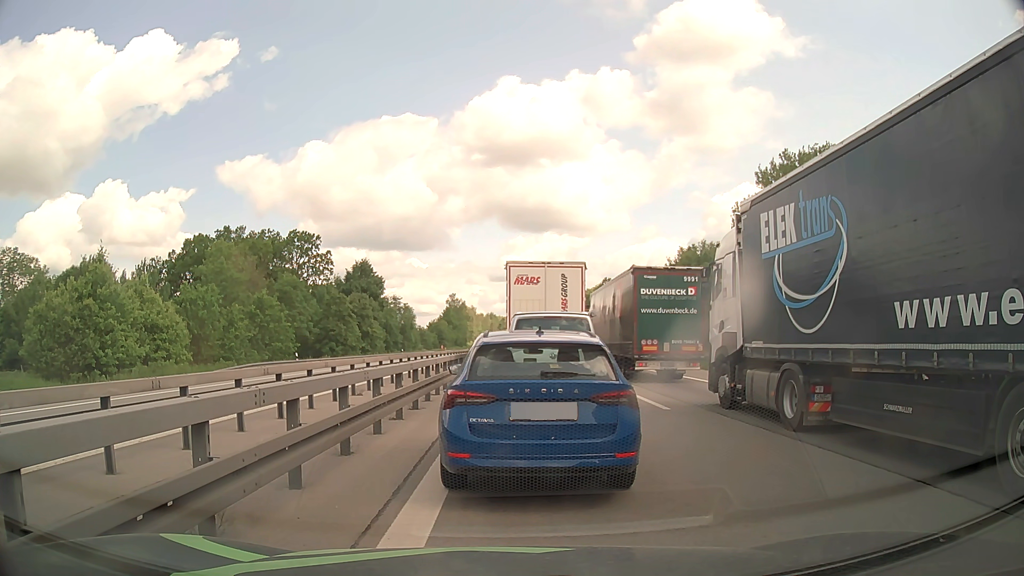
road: motorway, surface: asphalt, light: Day
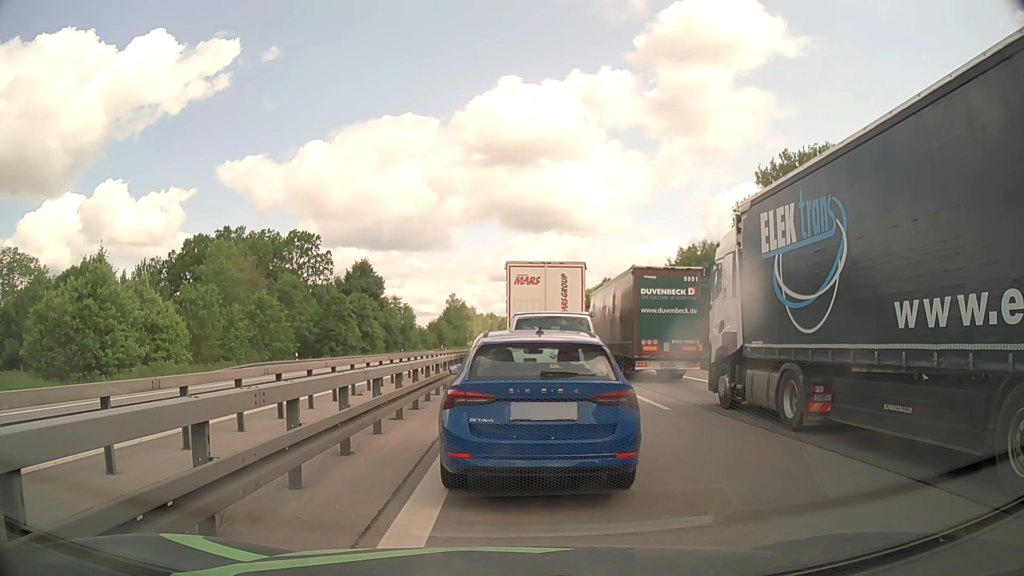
(0.0, 0.0) m; 0°
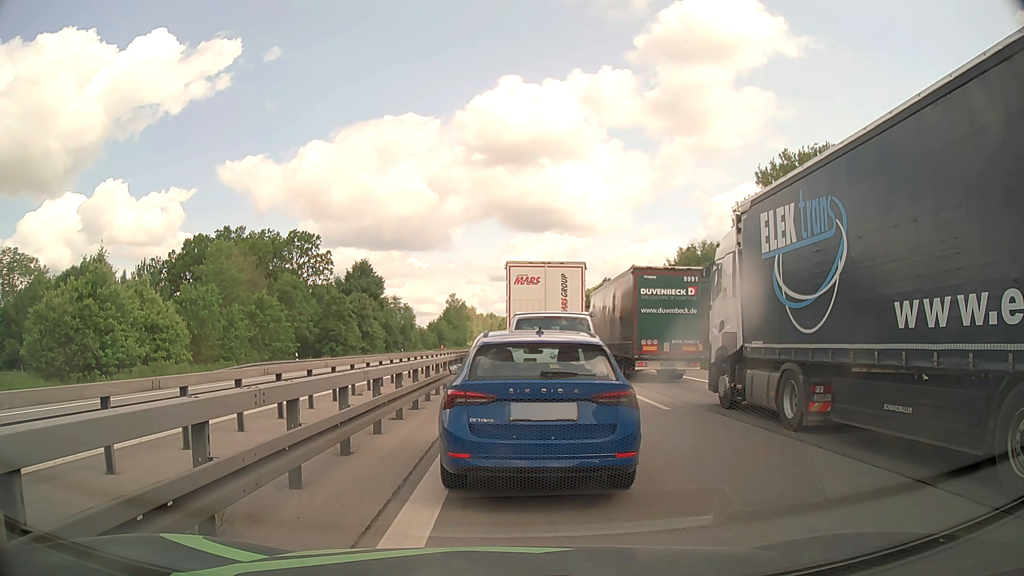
(0.0, 0.0) m; 0°
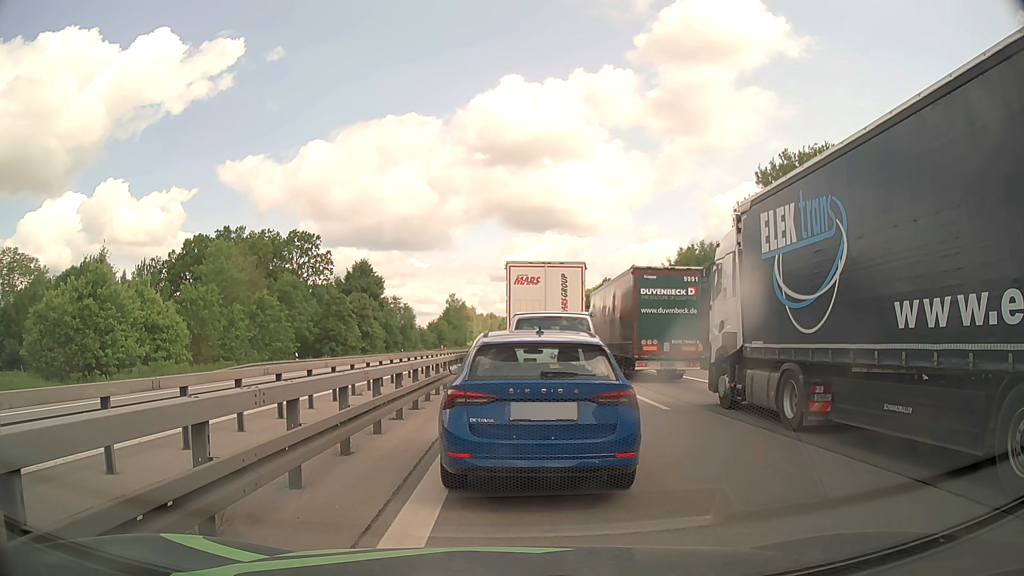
(0.0, 0.0) m; 0°
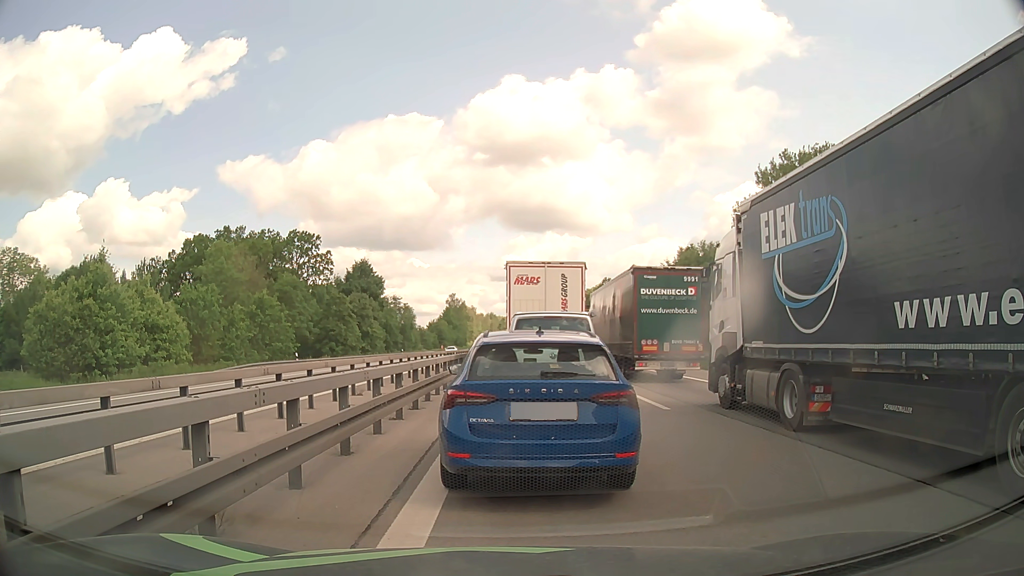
(0.0, 0.0) m; 0°
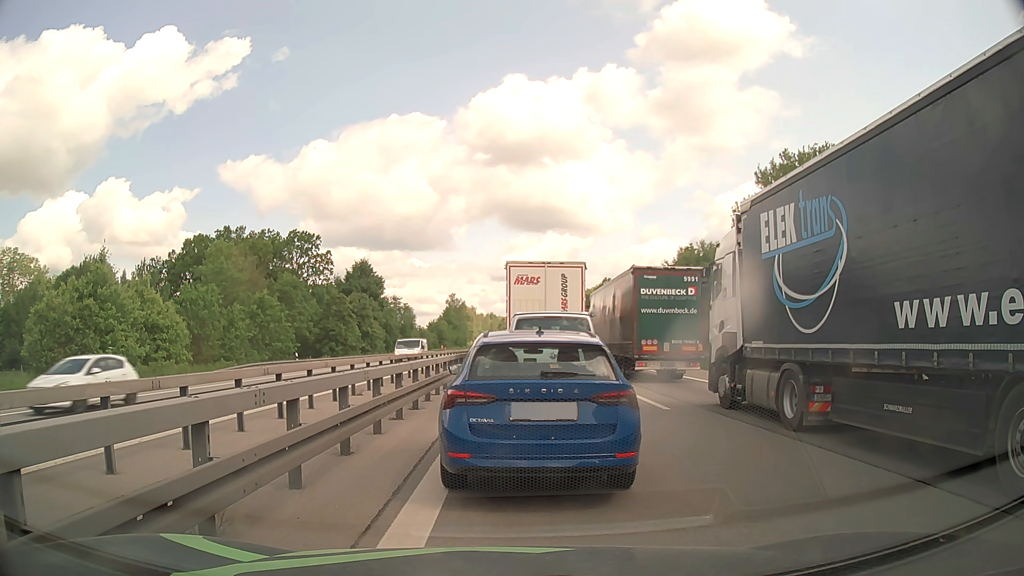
(0.0, 0.0) m; 0°
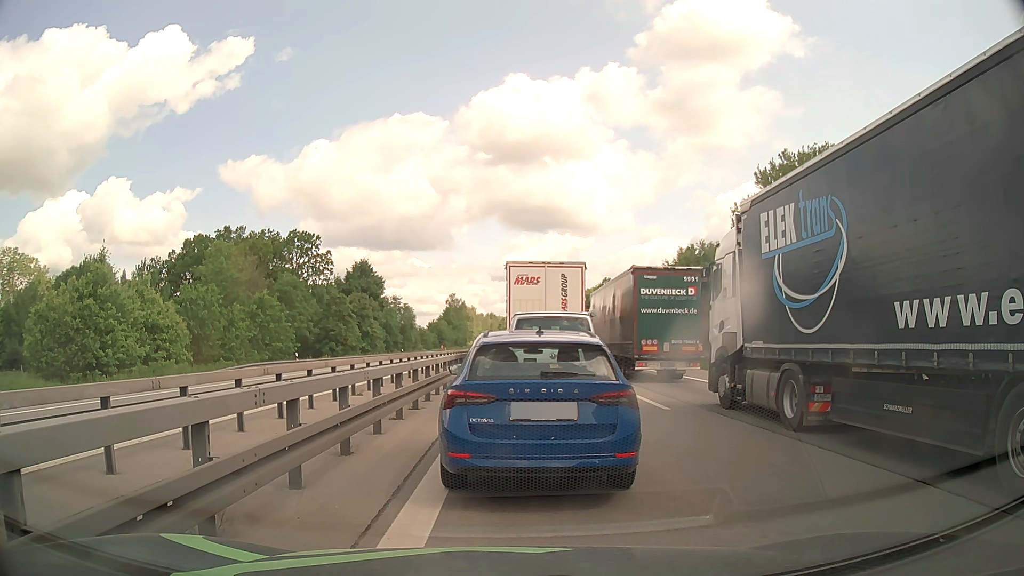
(0.0, 0.0) m; 0°
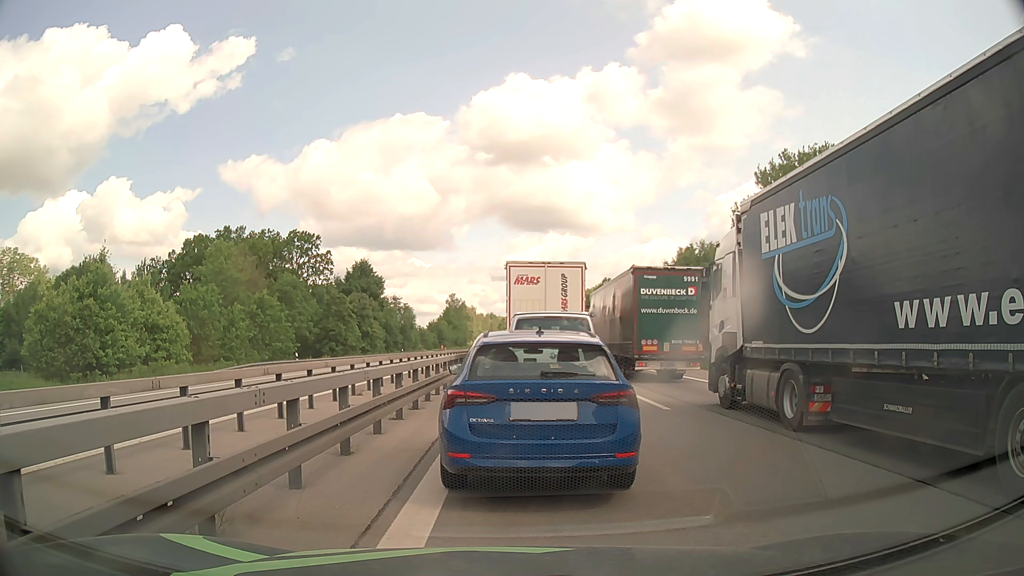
(0.0, 0.0) m; 0°
